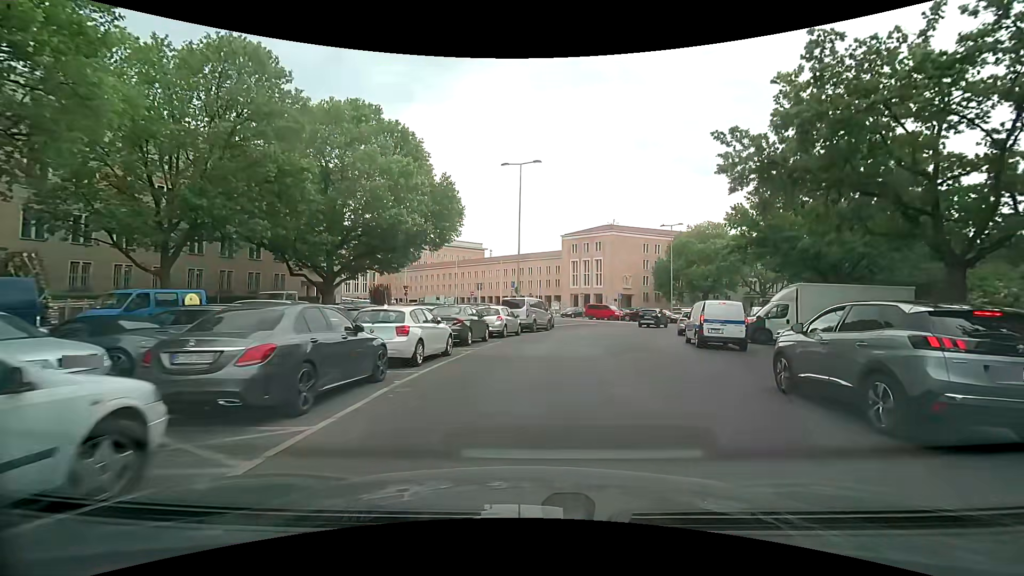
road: tertiary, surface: asphalt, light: Day
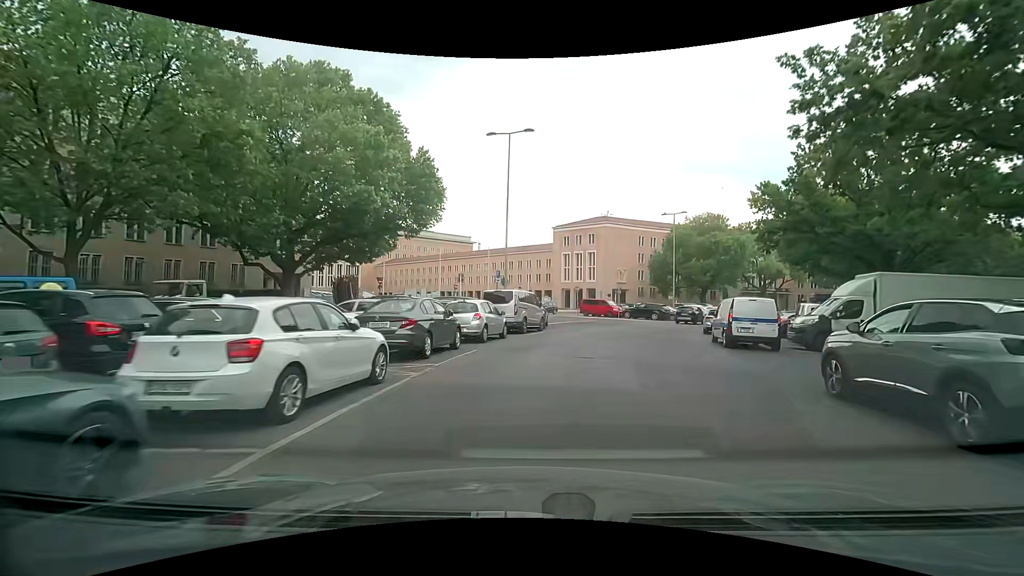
(0.0, +6.1) m; 0°
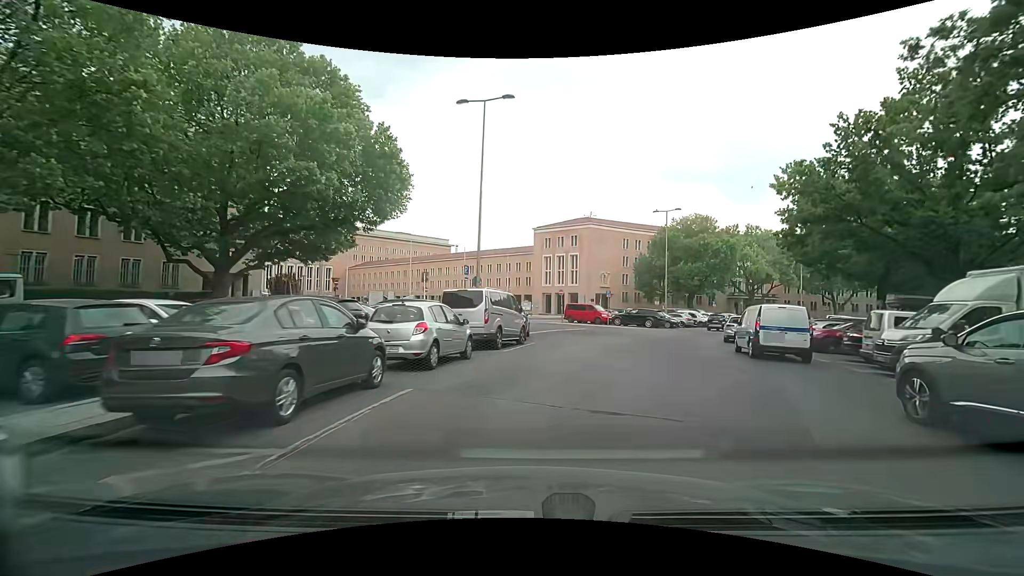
(+0.2, +6.2) m; +2°
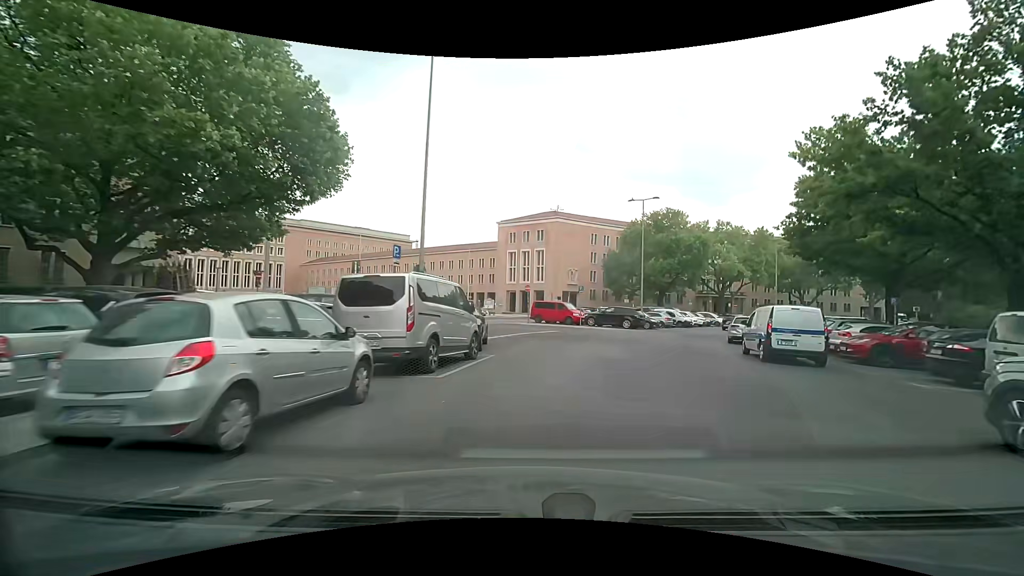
(+0.2, +6.3) m; +5°
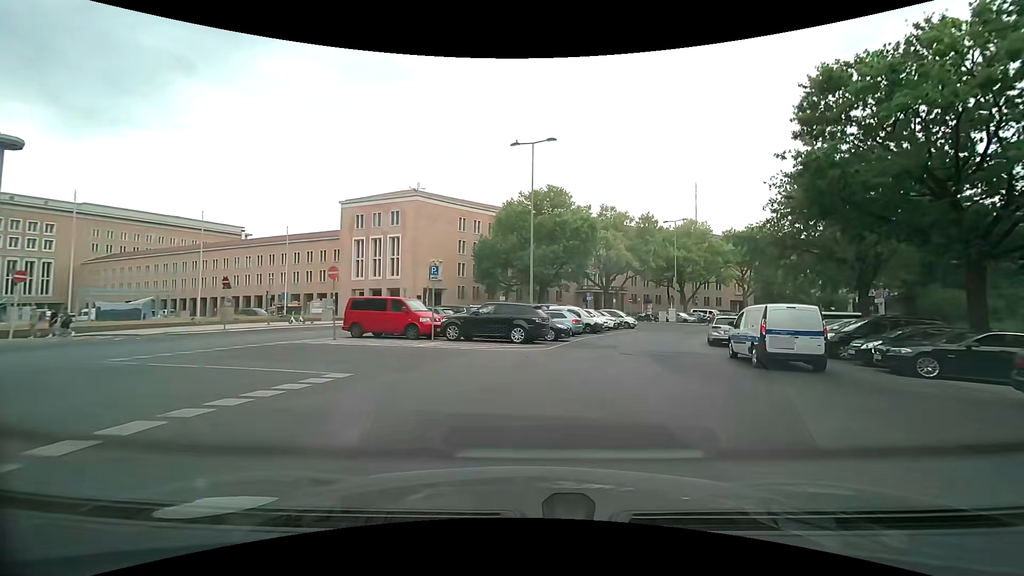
(+2.3, +19.1) m; +14°
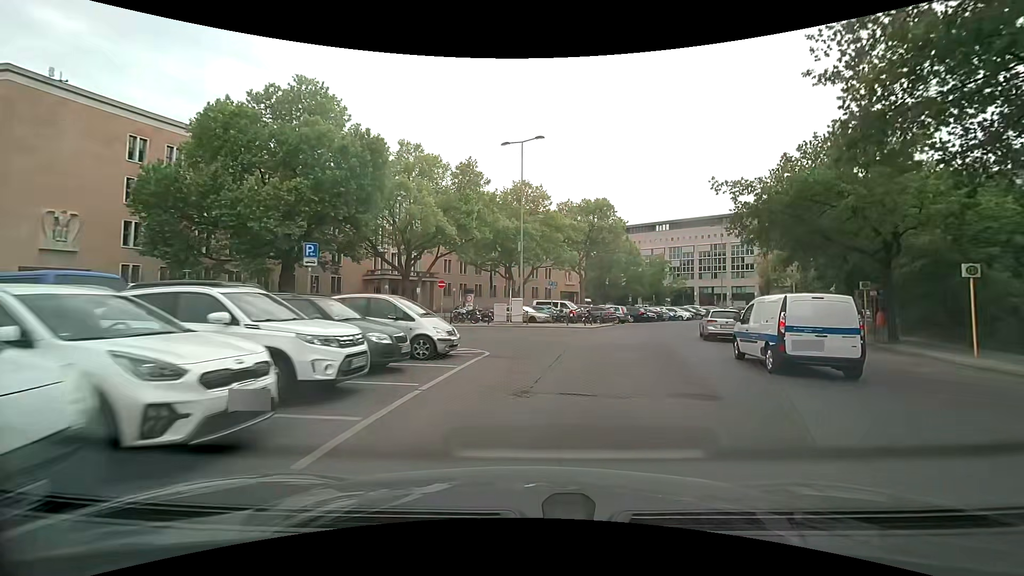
(+5.8, +30.6) m; +20°
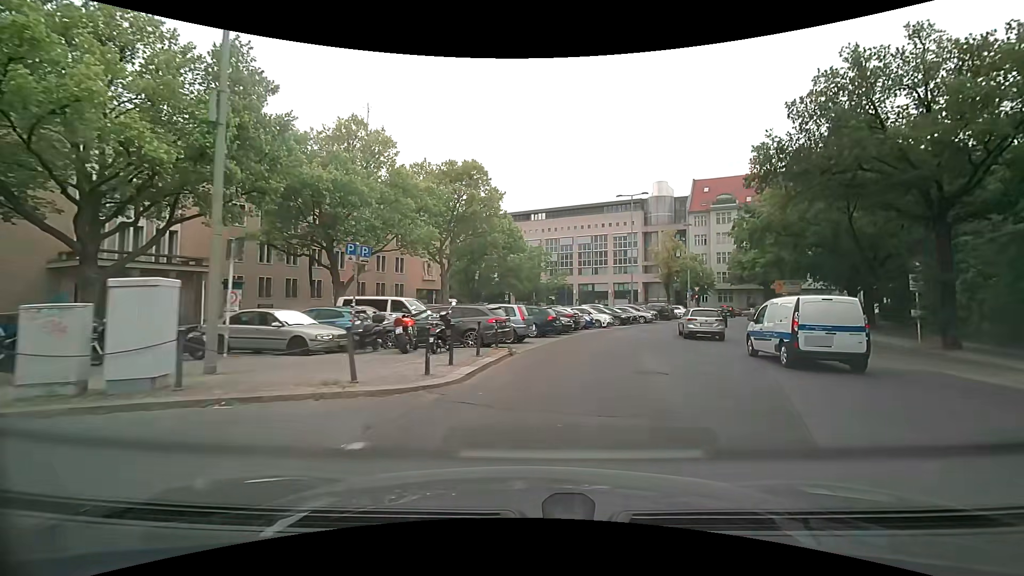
(+3.0, +23.5) m; +15°
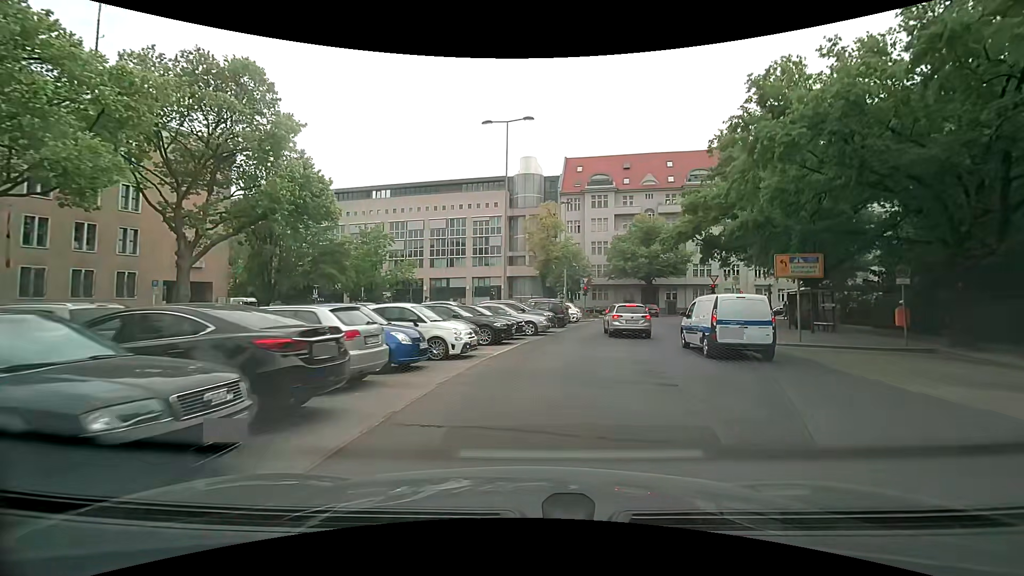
(+3.1, +21.6) m; +16°
